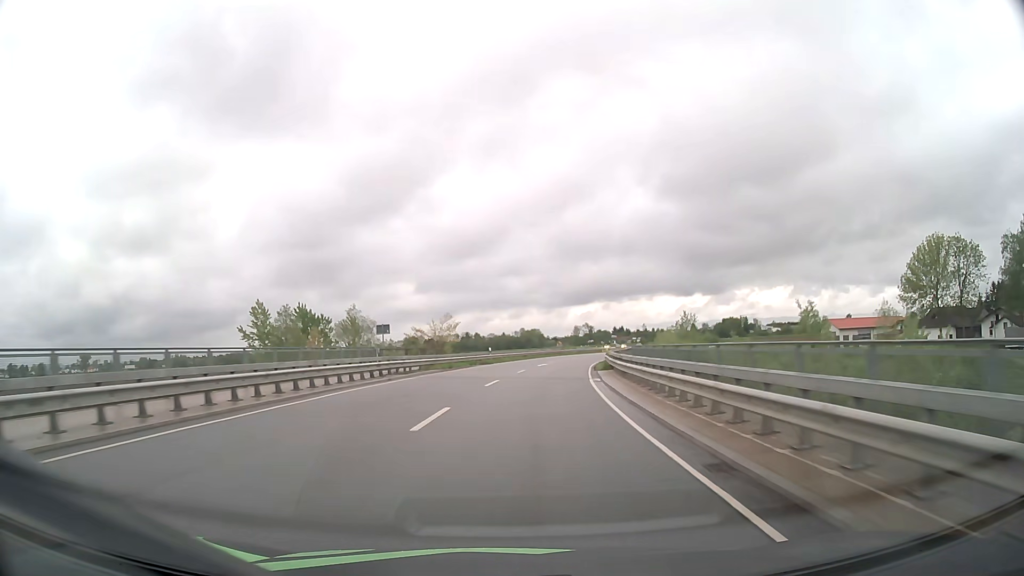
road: secondary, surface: asphalt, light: Day
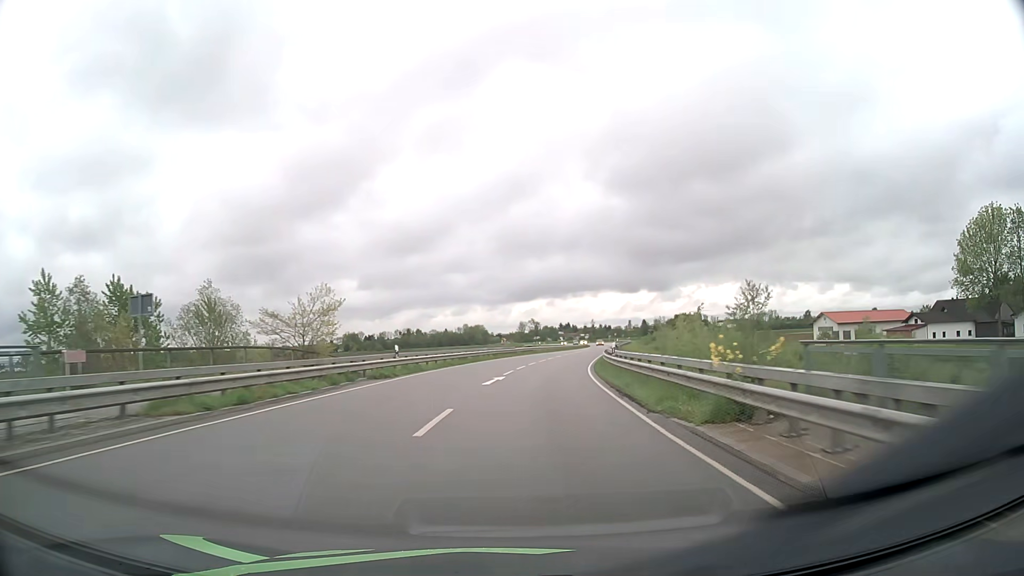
(+0.9, +24.9) m; +5°
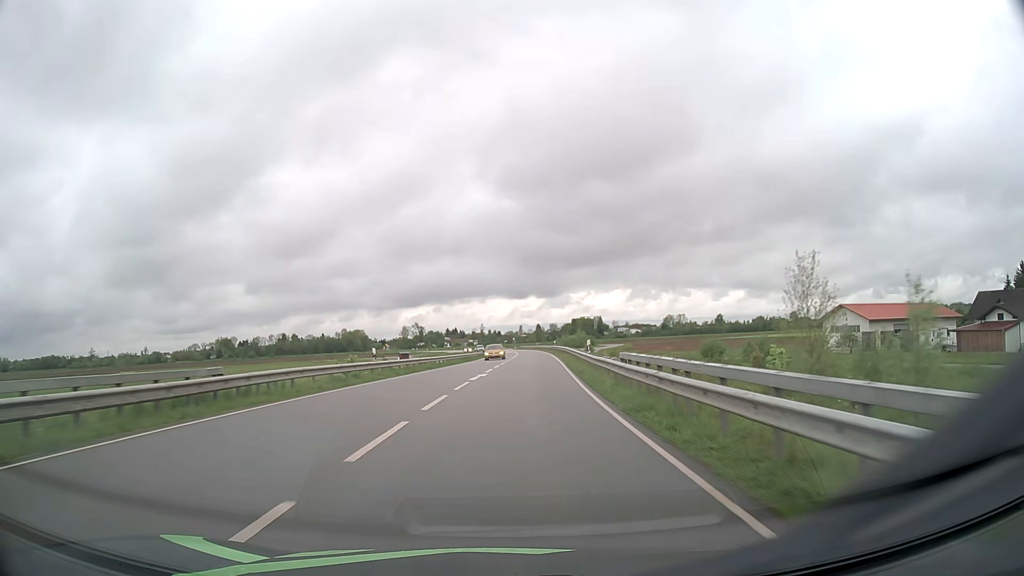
(+4.7, +50.6) m; +10°
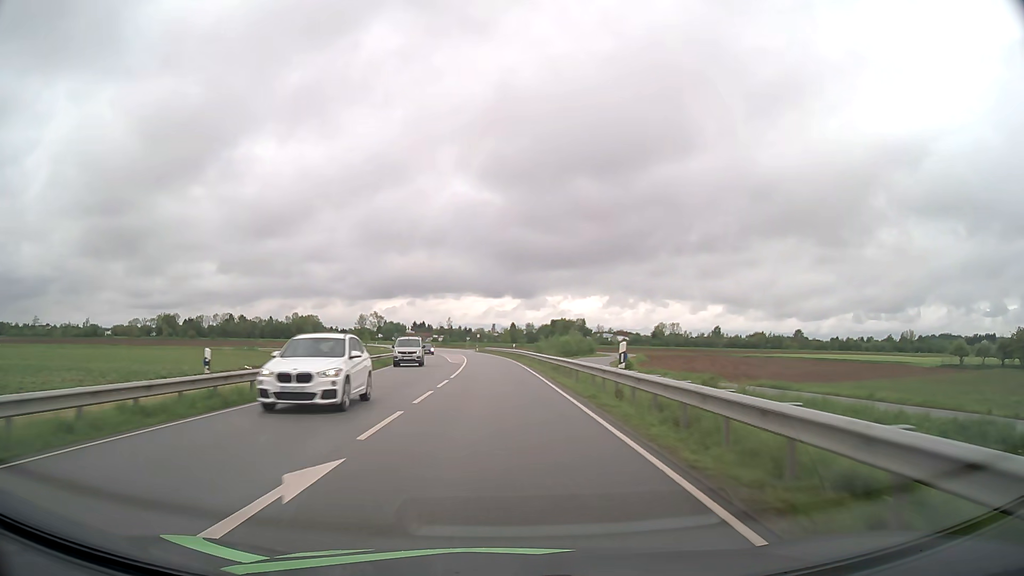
(+2.7, +64.1) m; +3°
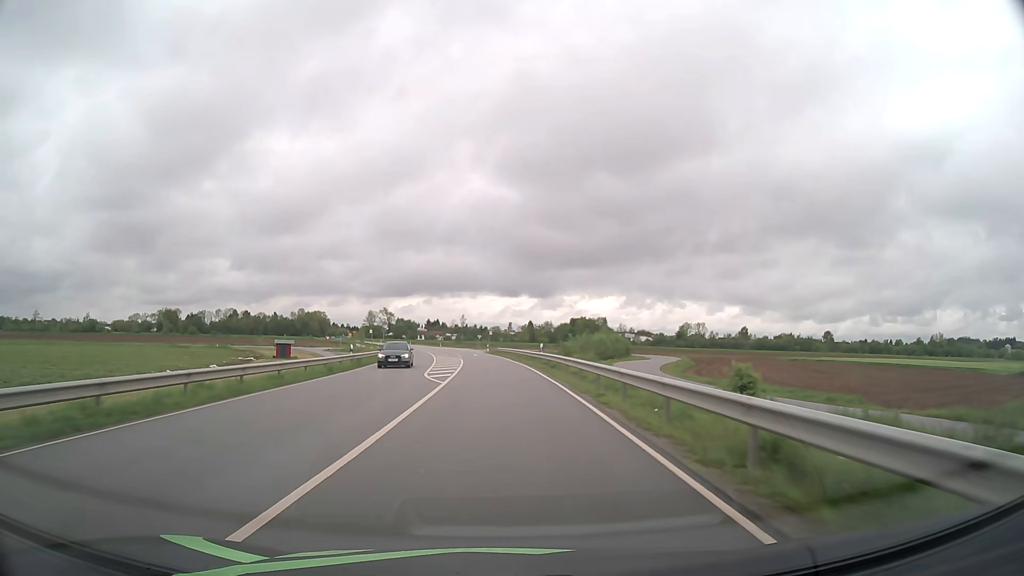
(-0.3, +25.4) m; -1°
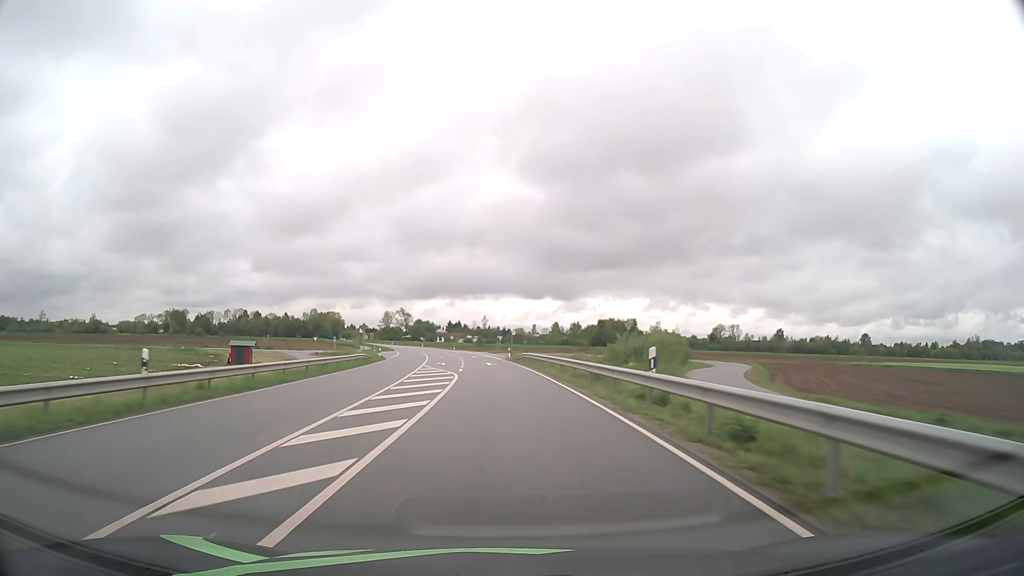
(-0.5, +25.3) m; -2°
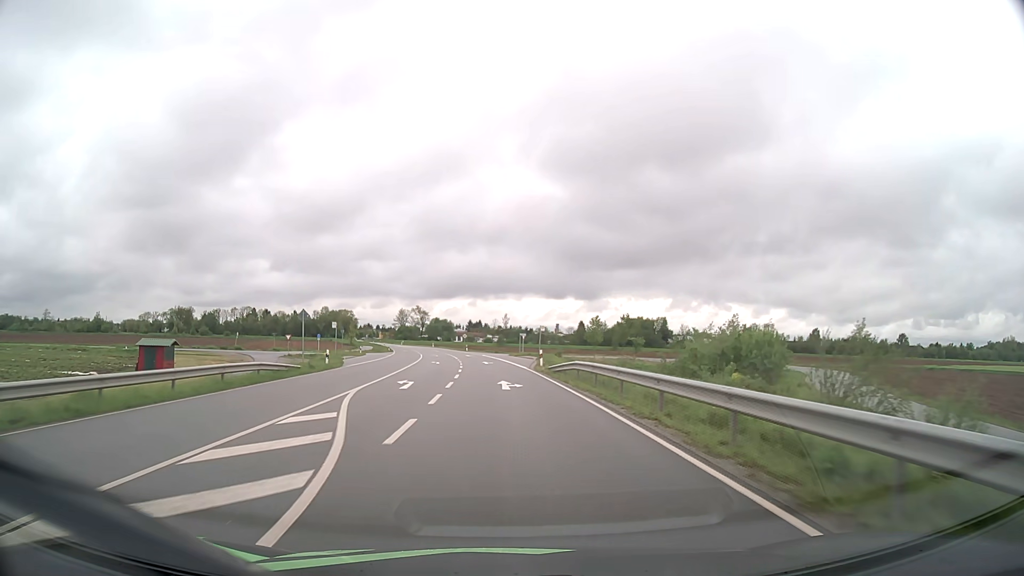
(-0.4, +25.2) m; -2°
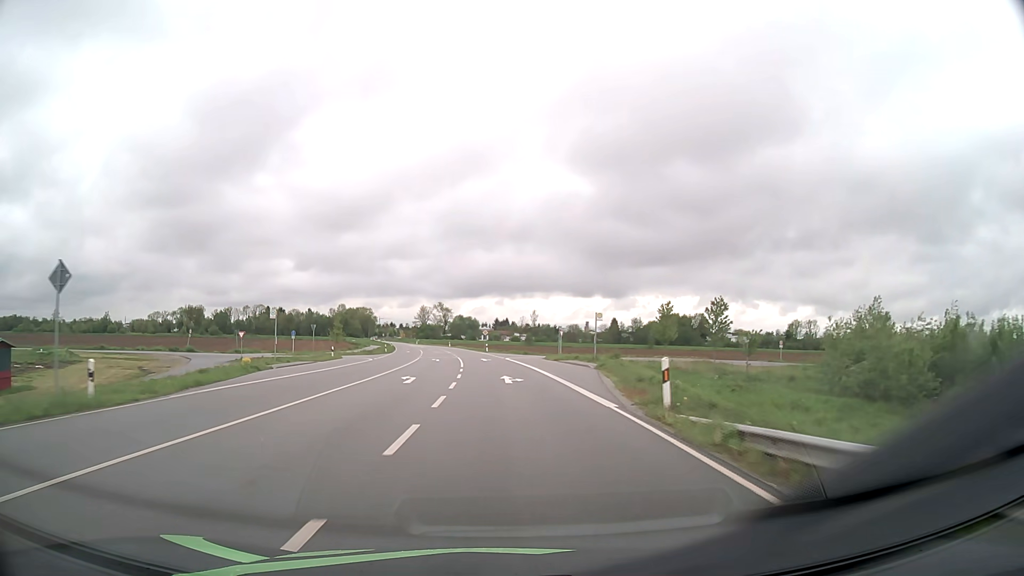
(-0.5, +25.2) m; -2°
(0, +10) (0, +20) (-1, +30) (-1, +40) (-2, +50) (-3, +60) (-4, +70) (-5, +80) (-6, +90) (-8, +100) m
